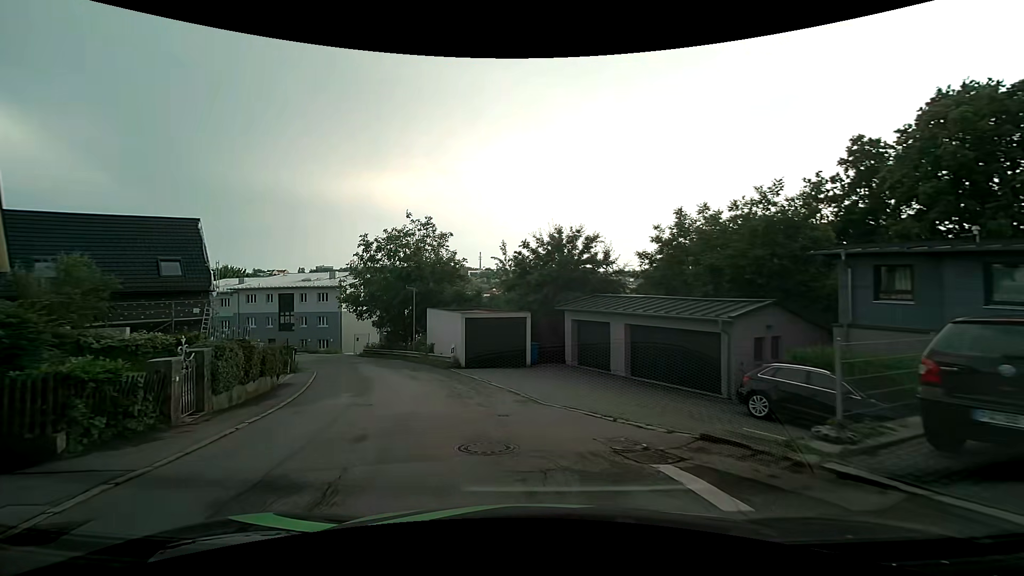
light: Day
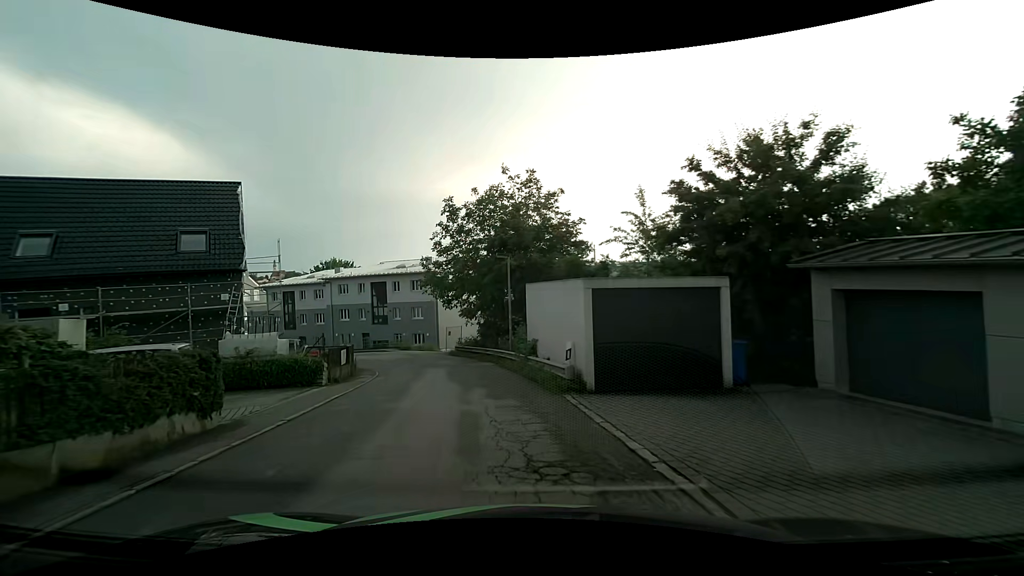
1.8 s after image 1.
(-1.3, +11.3) m; -13°
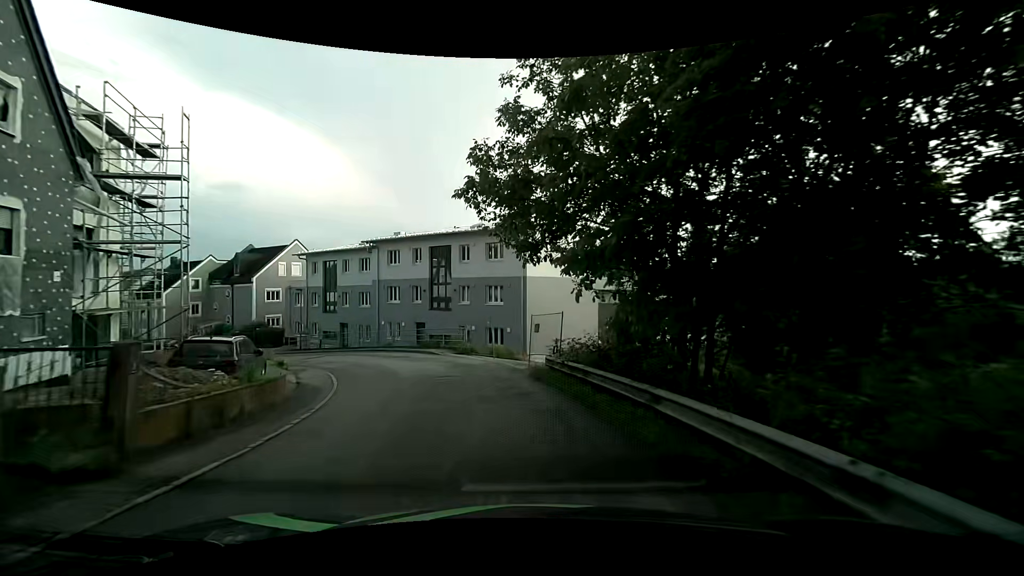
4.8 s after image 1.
(-2.3, +19.9) m; -12°
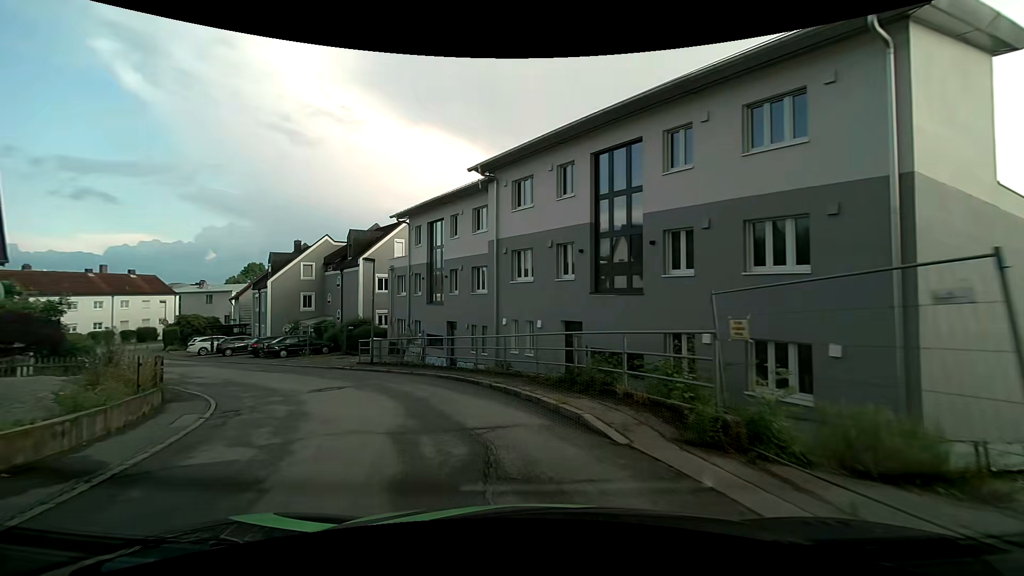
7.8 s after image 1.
(-3.0, +19.8) m; -22°
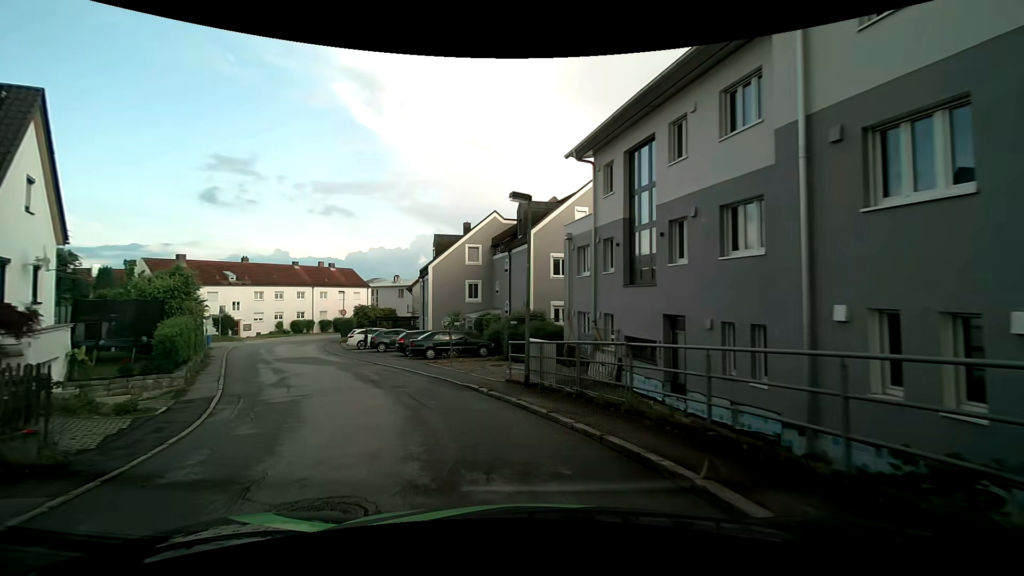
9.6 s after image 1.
(-1.7, +11.0) m; -20°
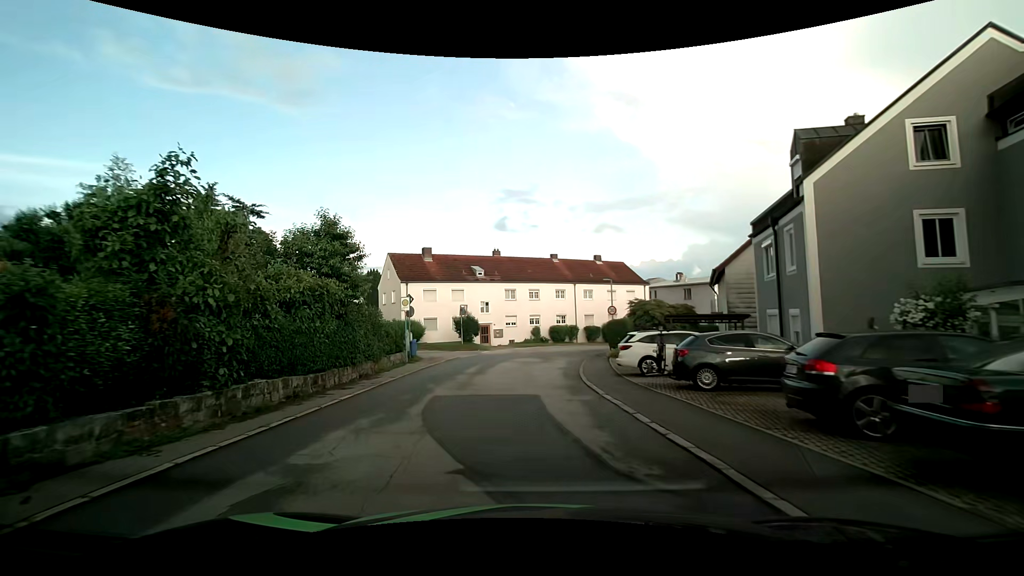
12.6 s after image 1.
(-5.7, +19.4) m; -29°
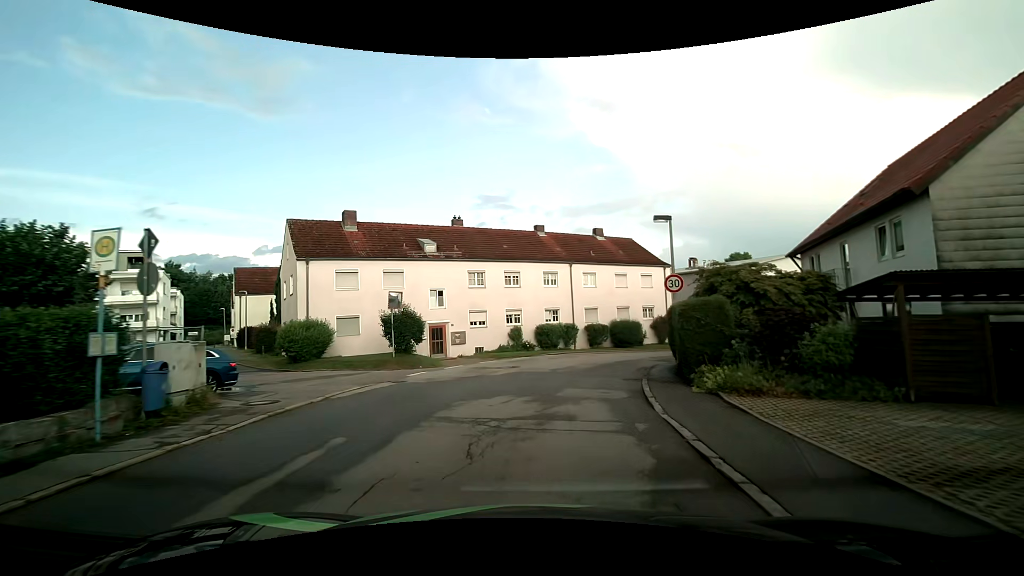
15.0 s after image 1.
(-0.3, +17.0) m; +2°
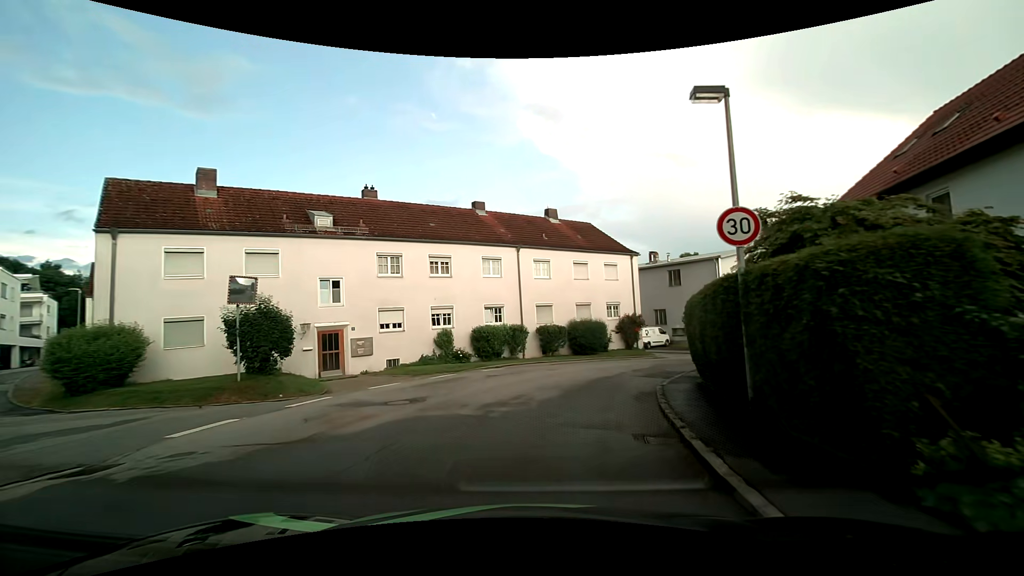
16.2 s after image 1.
(+0.4, +8.8) m; +6°
(+1, +10) (+3, +20) (+9, +28) (+16, +35) (+24, +41) (+32, +47) (+40, +53) (+47, +60) (+55, +66) (+61, +74) m
